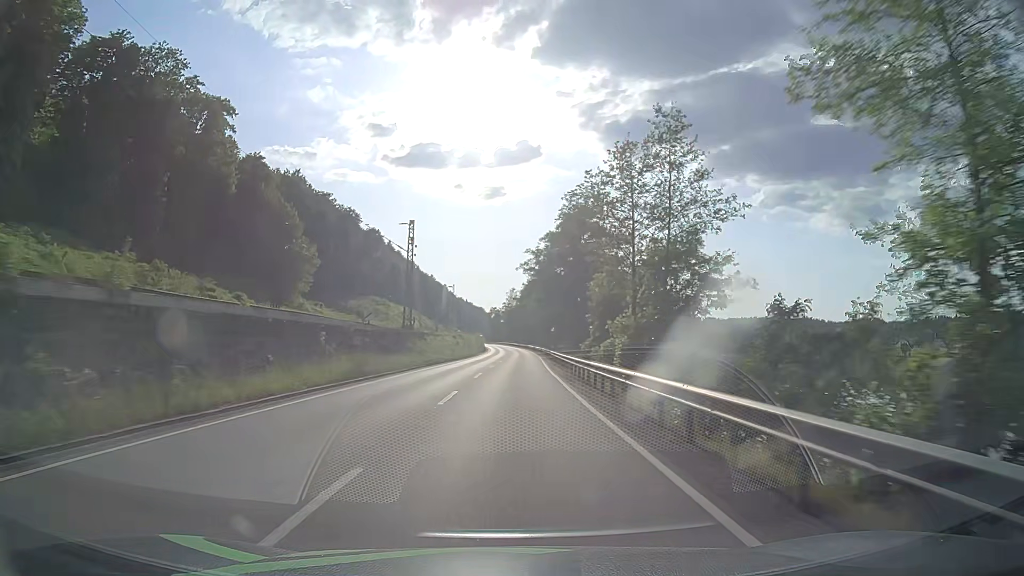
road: primary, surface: asphalt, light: Day
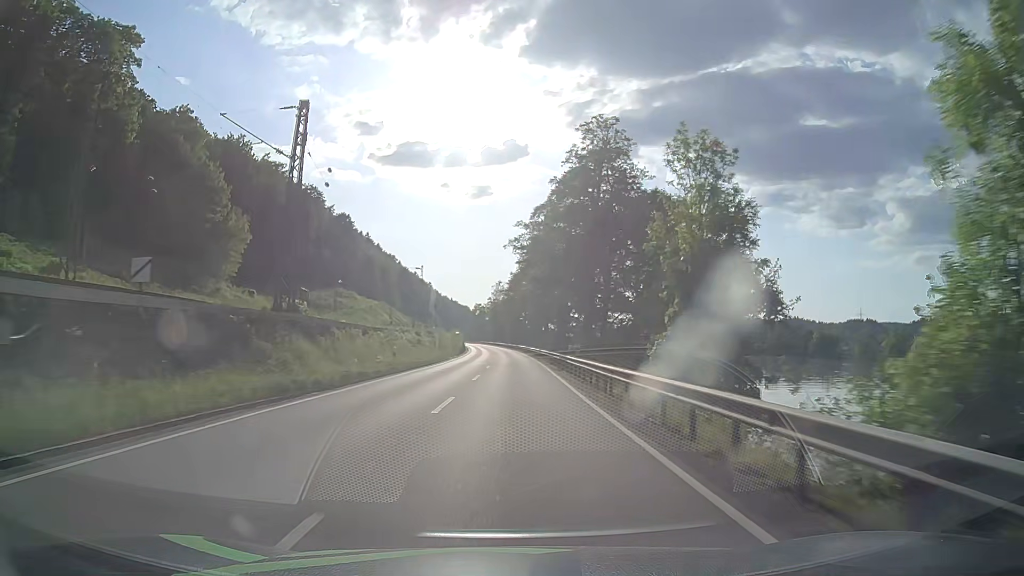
(+0.3, +25.8) m; +1°
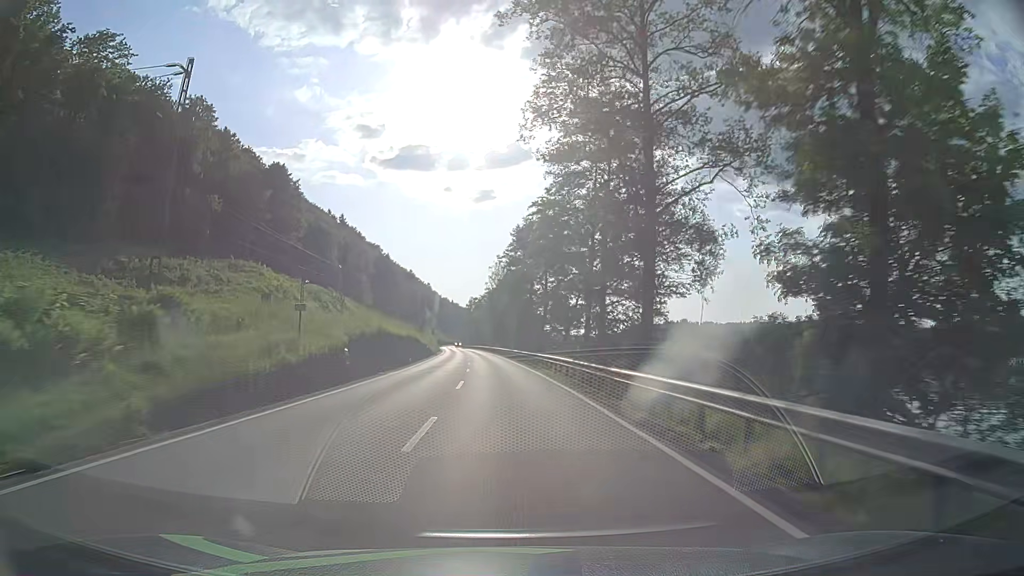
(+0.4, +64.2) m; 0°
